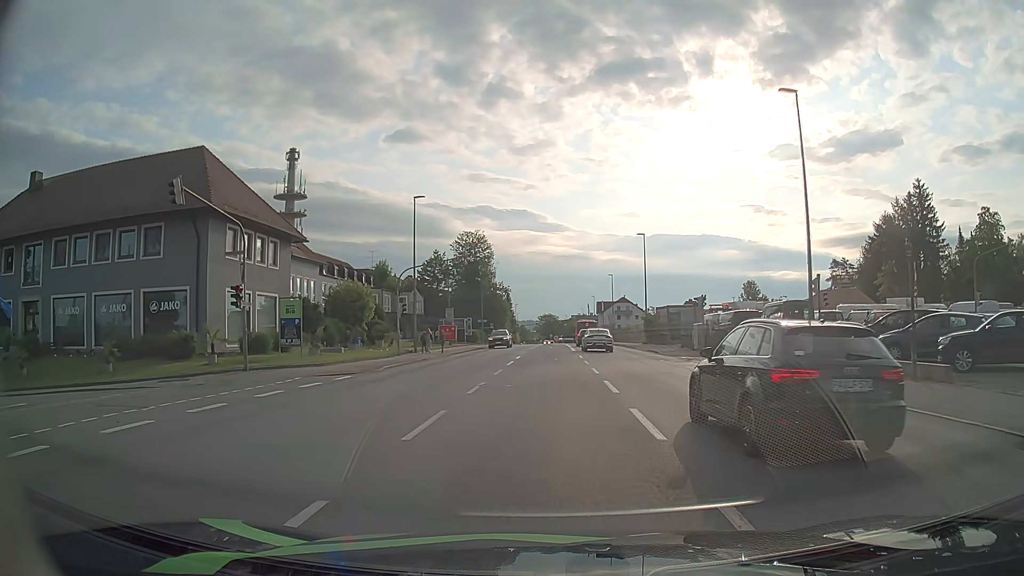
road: tertiary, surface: asphalt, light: Day
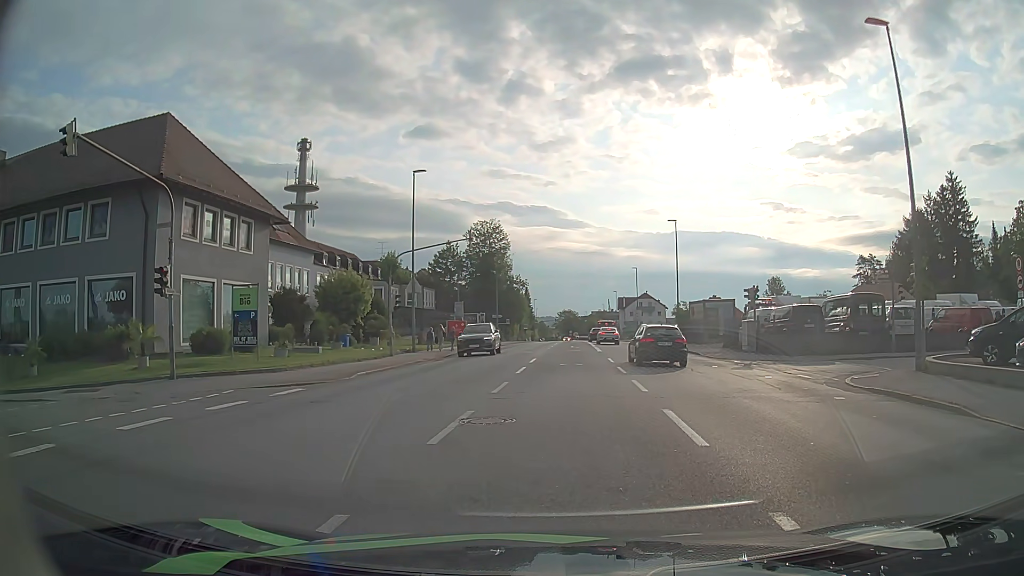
(0.0, +6.3) m; -1°
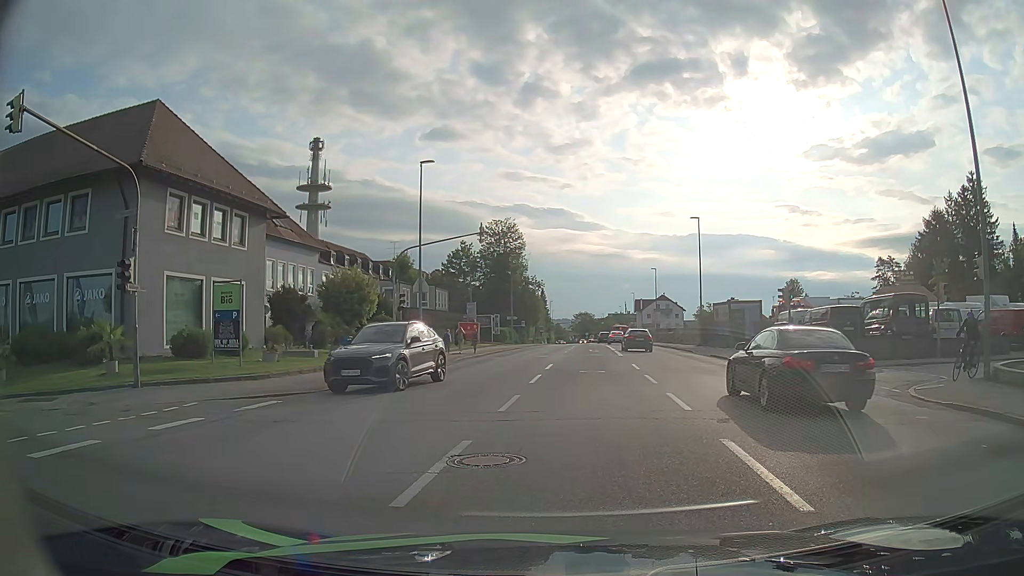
(-0.1, +2.6) m; -2°
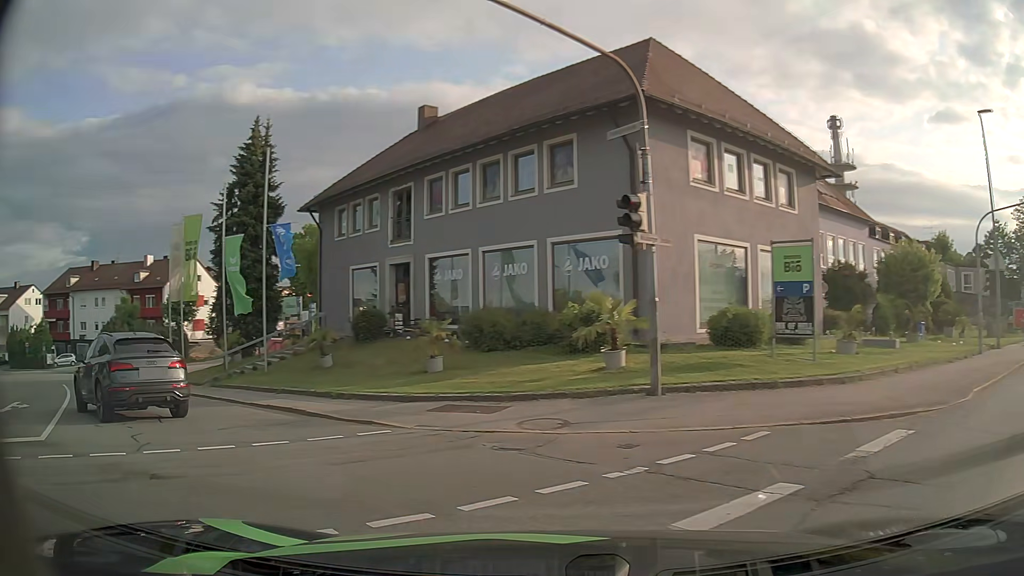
(-2.4, +6.1) m; -46°
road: residential
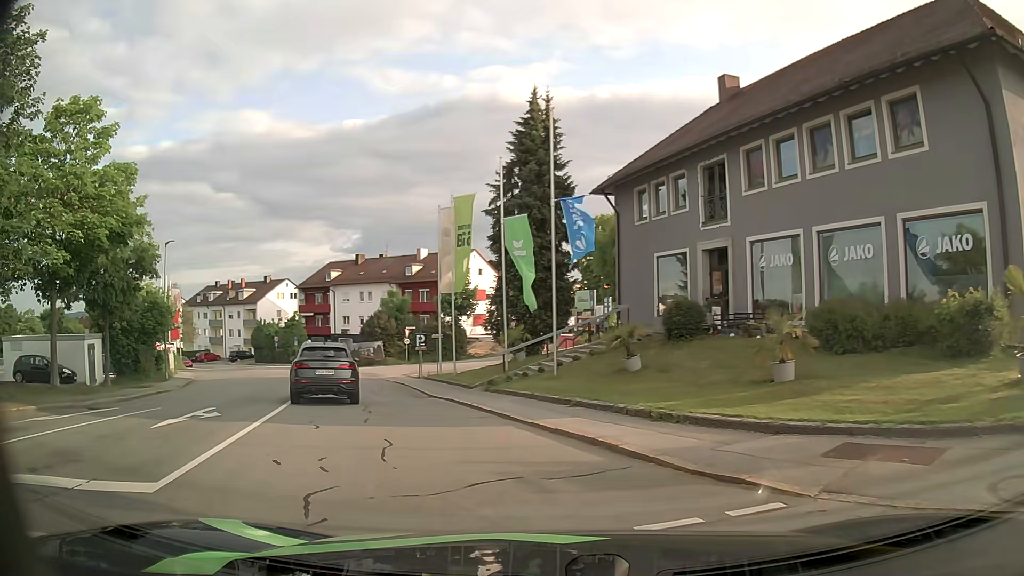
(-1.0, +4.2) m; -22°
